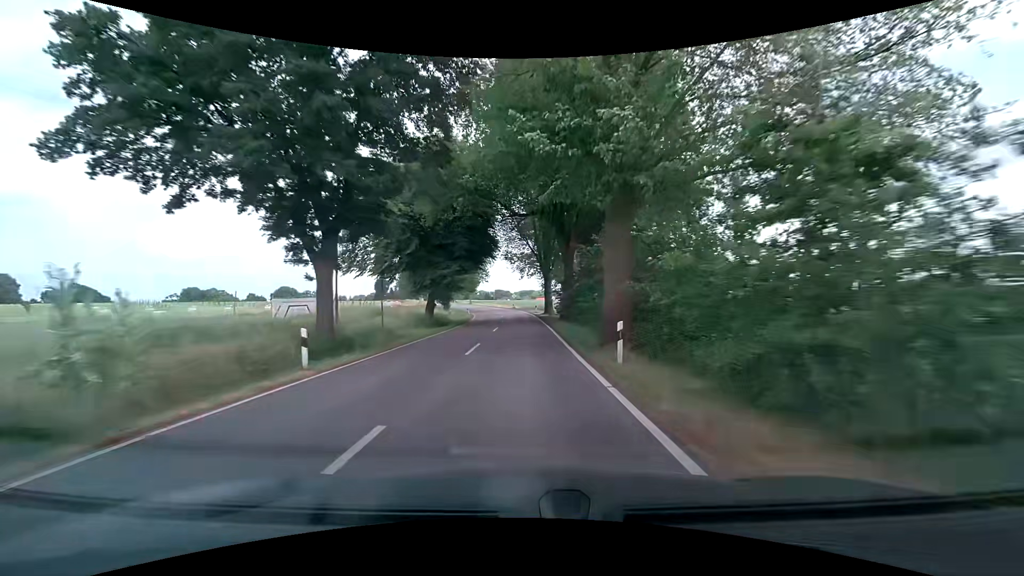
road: tertiary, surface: asphalt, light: Day
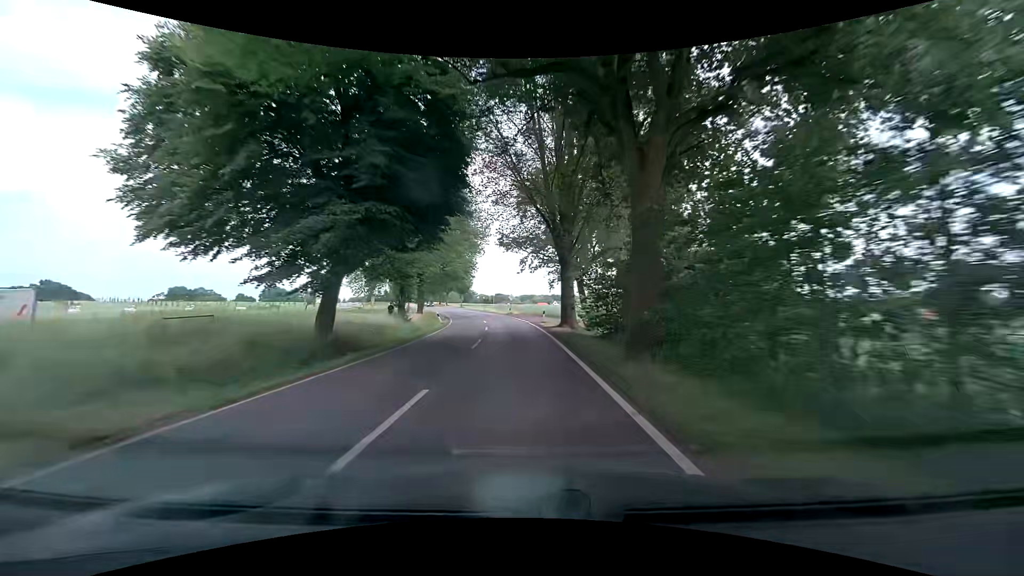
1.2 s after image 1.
(-0.1, +21.5) m; 0°
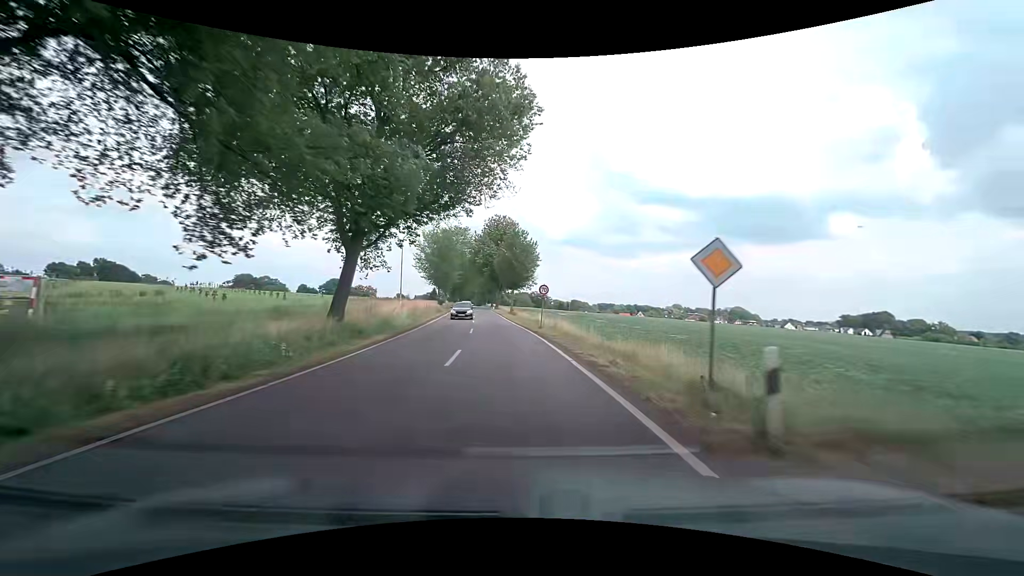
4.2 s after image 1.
(-3.3, +53.3) m; -9°
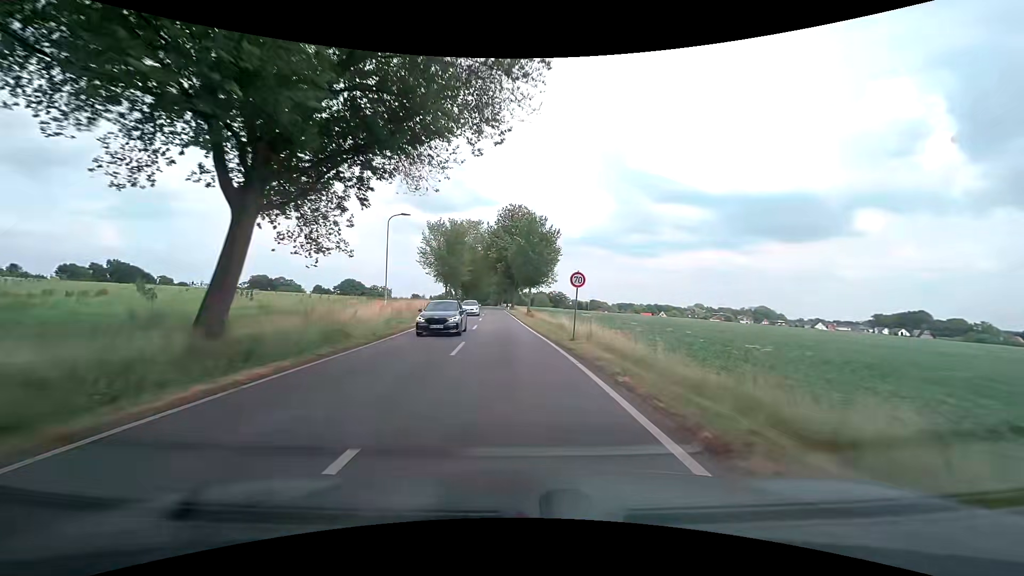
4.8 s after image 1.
(-0.1, +10.7) m; -1°
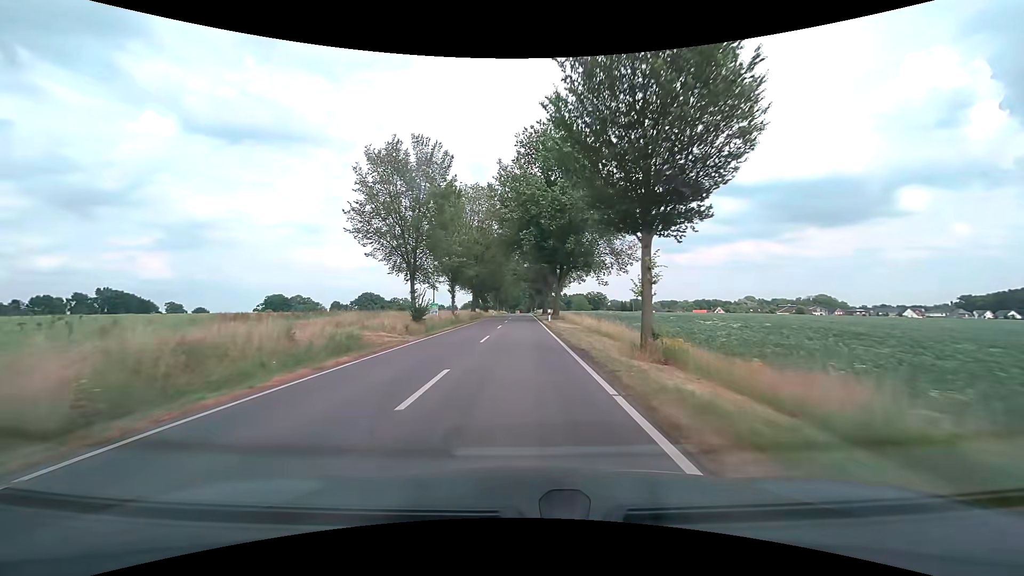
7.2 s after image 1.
(-2.3, +42.6) m; -4°
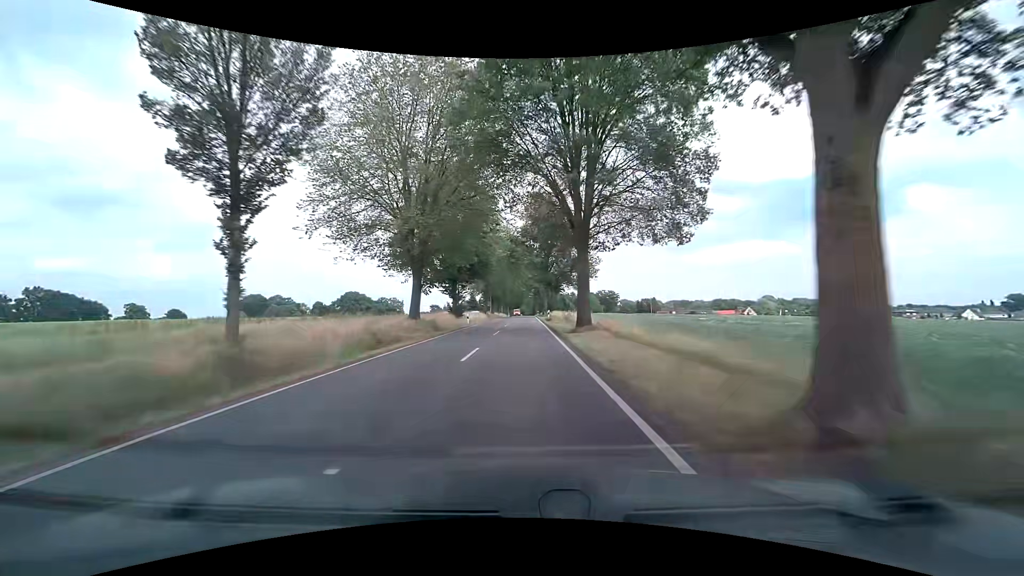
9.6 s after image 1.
(-0.2, +42.7) m; 0°
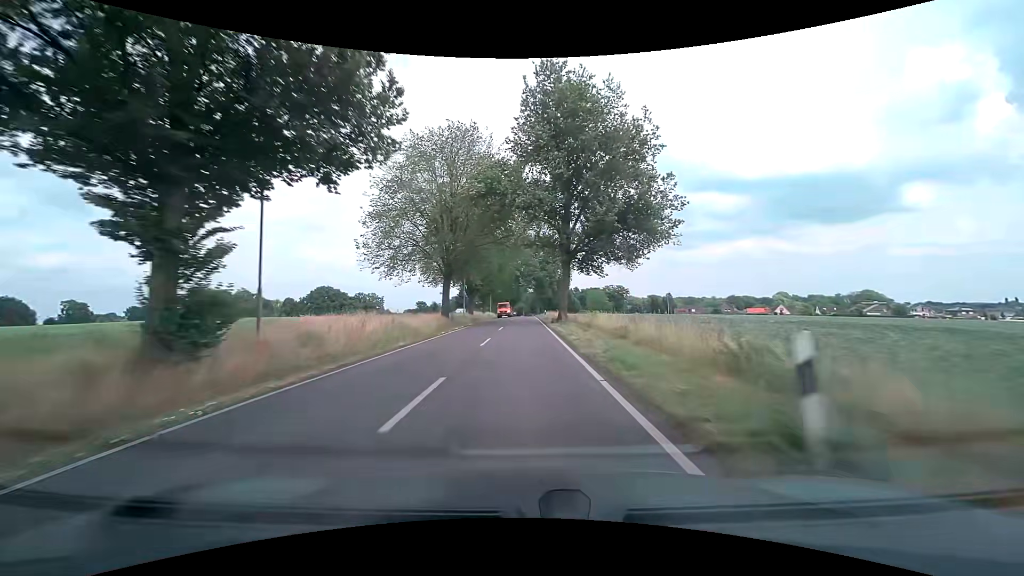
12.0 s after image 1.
(-0.2, +42.9) m; 0°
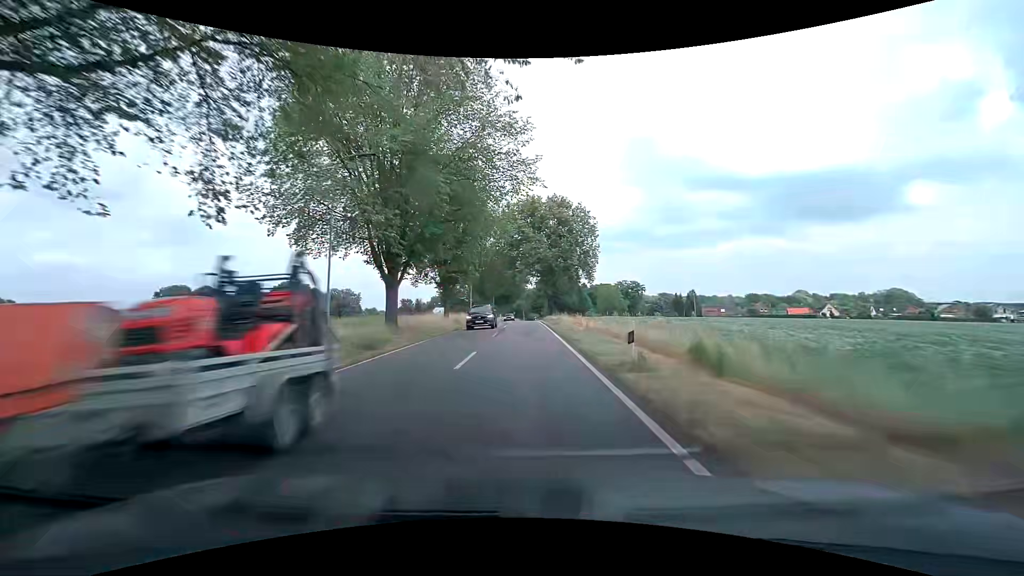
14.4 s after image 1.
(0.0, +43.2) m; 0°
(0, +10) (0, +20) (0, +30) (0, +40) (0, +50) (0, +60) (0, +70) (0, +80) (0, +90) (0, +100) m
